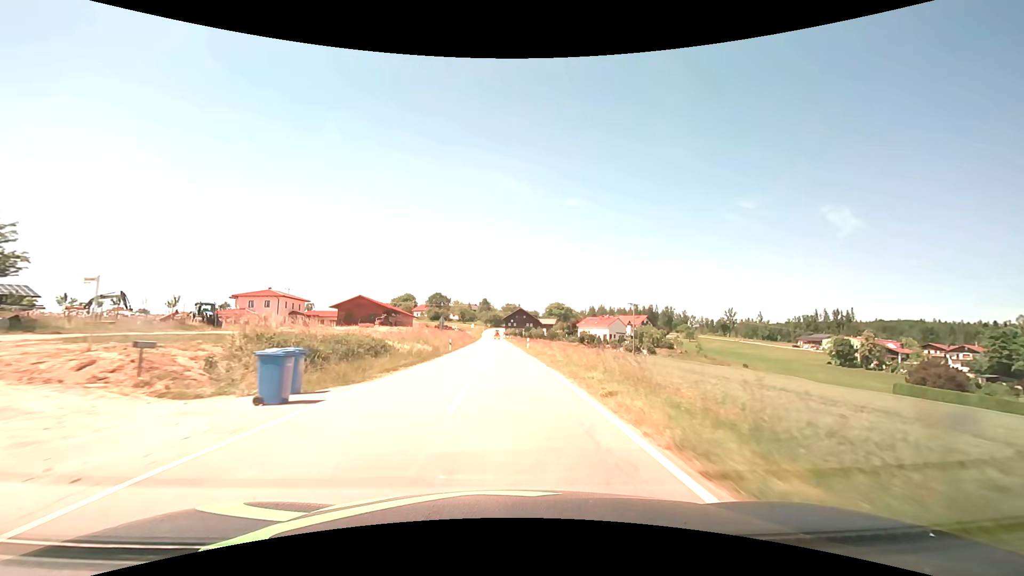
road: tertiary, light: Day
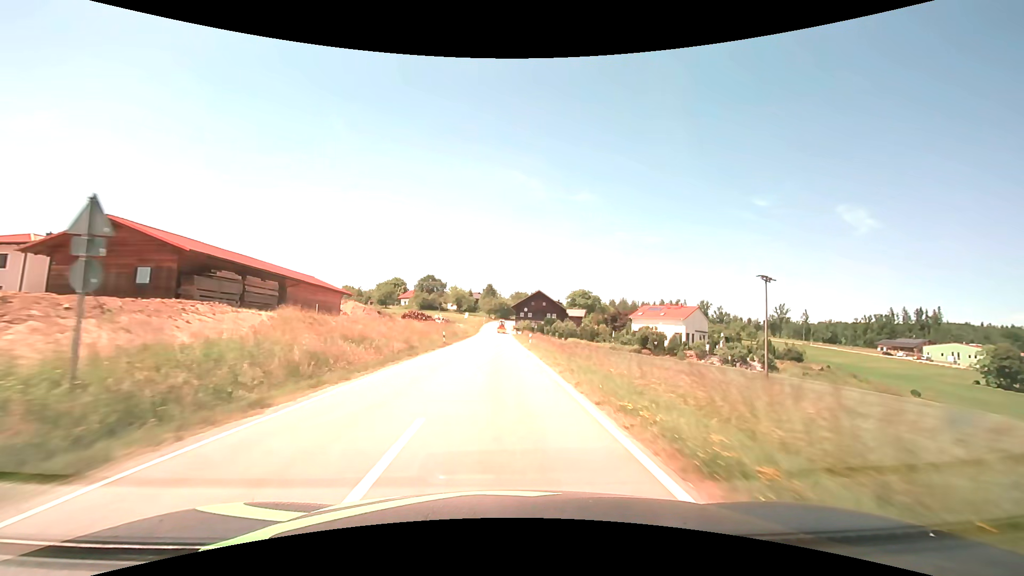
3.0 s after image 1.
(-0.6, +53.7) m; -1°
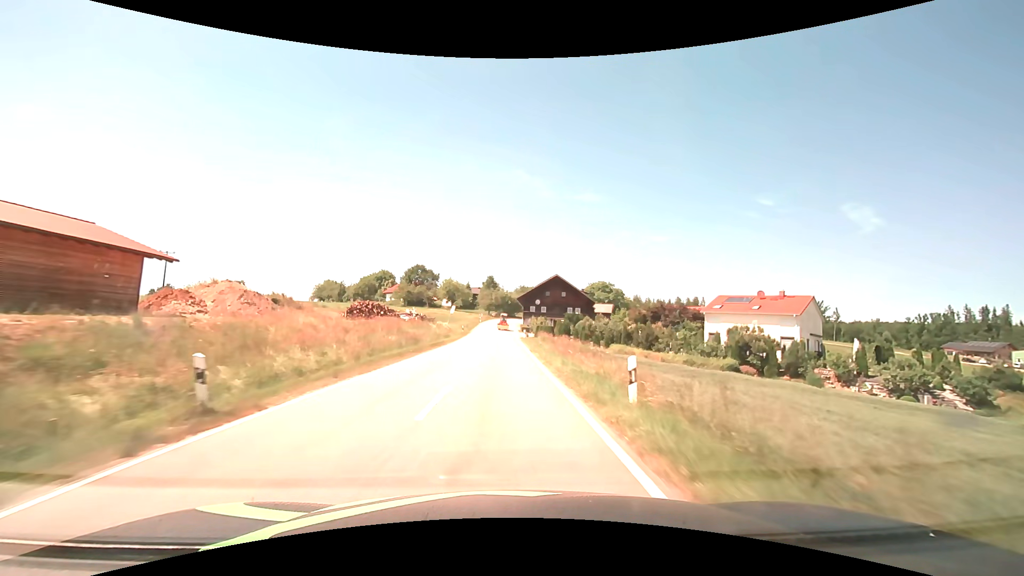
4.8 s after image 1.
(-0.1, +32.3) m; 0°
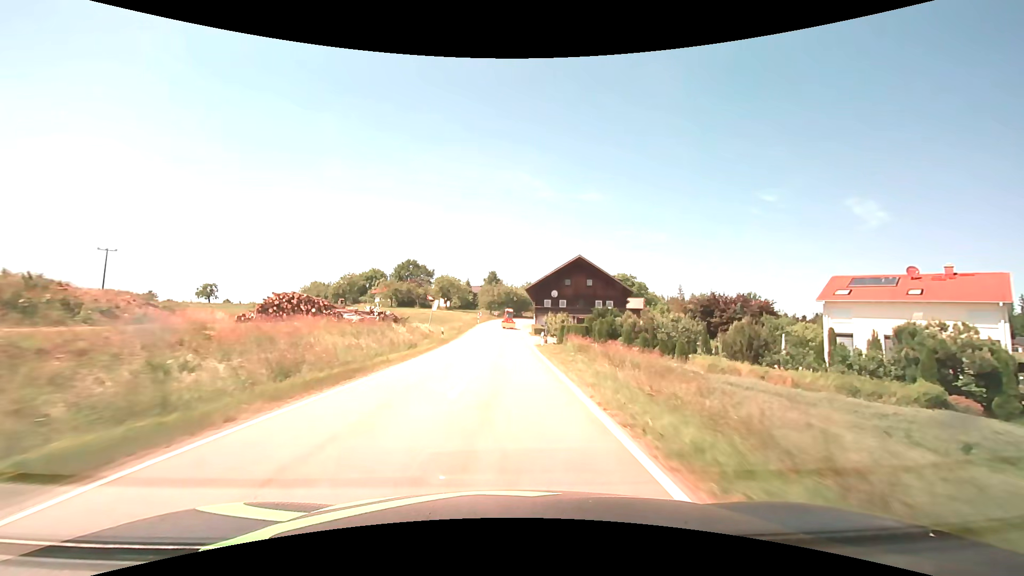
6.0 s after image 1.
(-0.1, +21.5) m; -1°
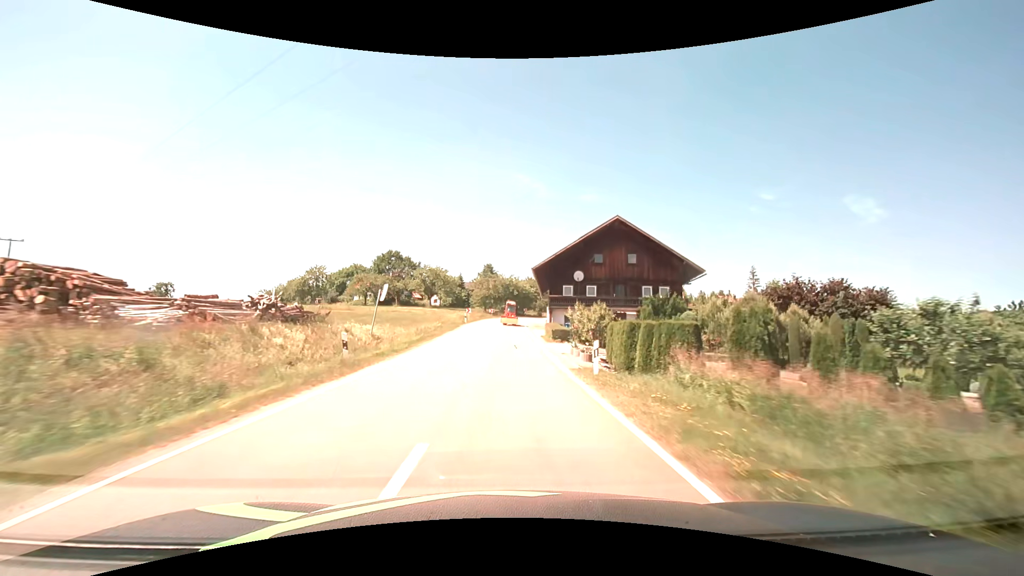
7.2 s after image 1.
(0.0, +20.5) m; 0°
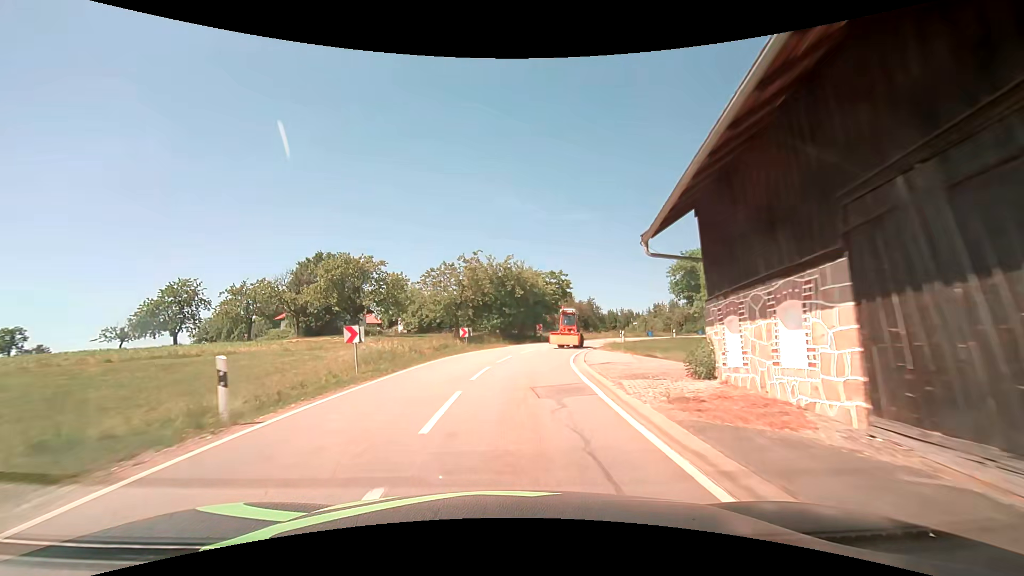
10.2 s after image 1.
(0.0, +42.8) m; -1°
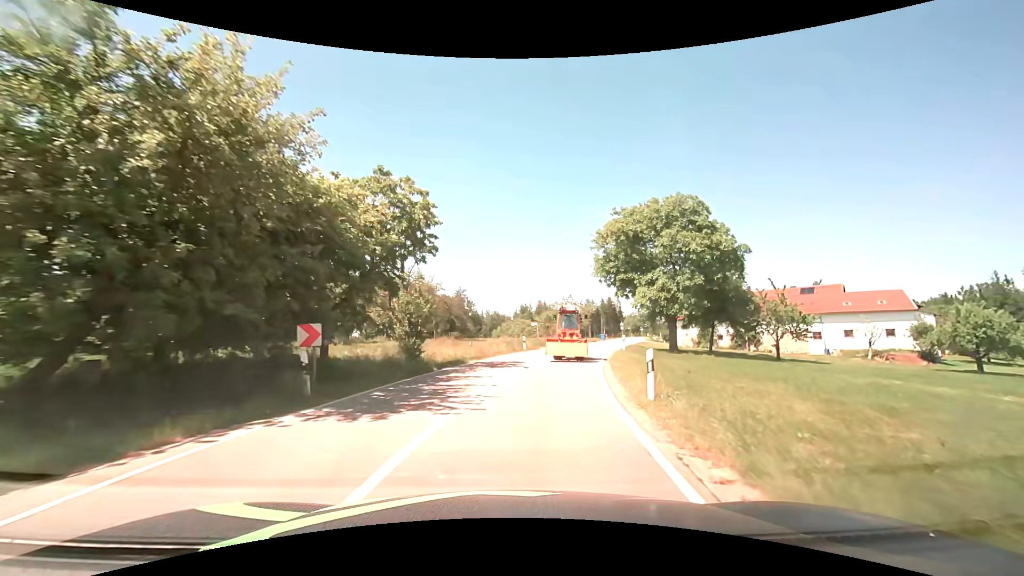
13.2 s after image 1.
(+4.0, +31.7) m; +17°
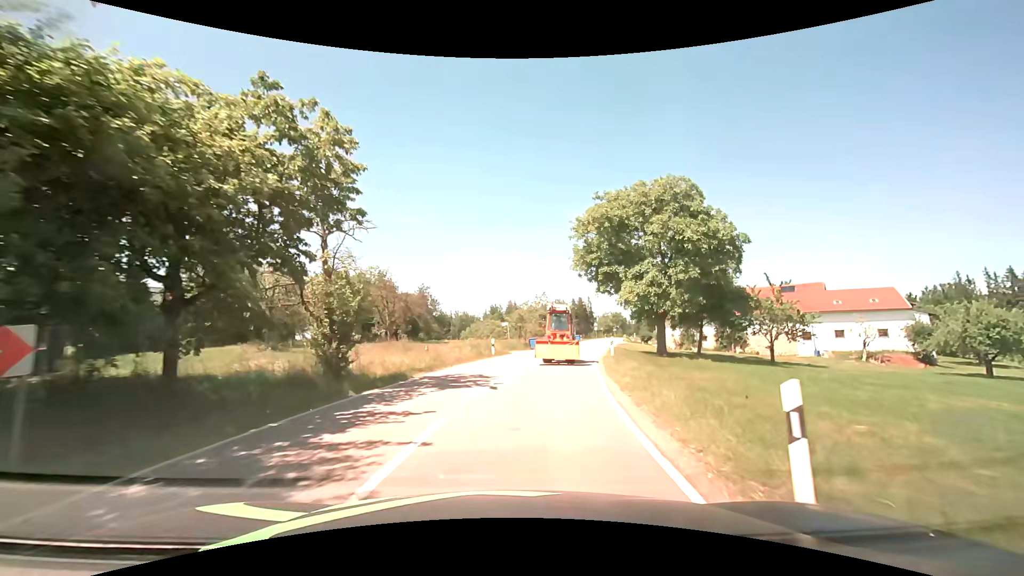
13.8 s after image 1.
(+0.2, +6.0) m; +4°
(0, +10) (+2, +20) (+3, +30) (+6, +40) (+8, +49) (+10, +59) (+13, +69) (+15, +78) (+18, +88) (+20, +98) m
